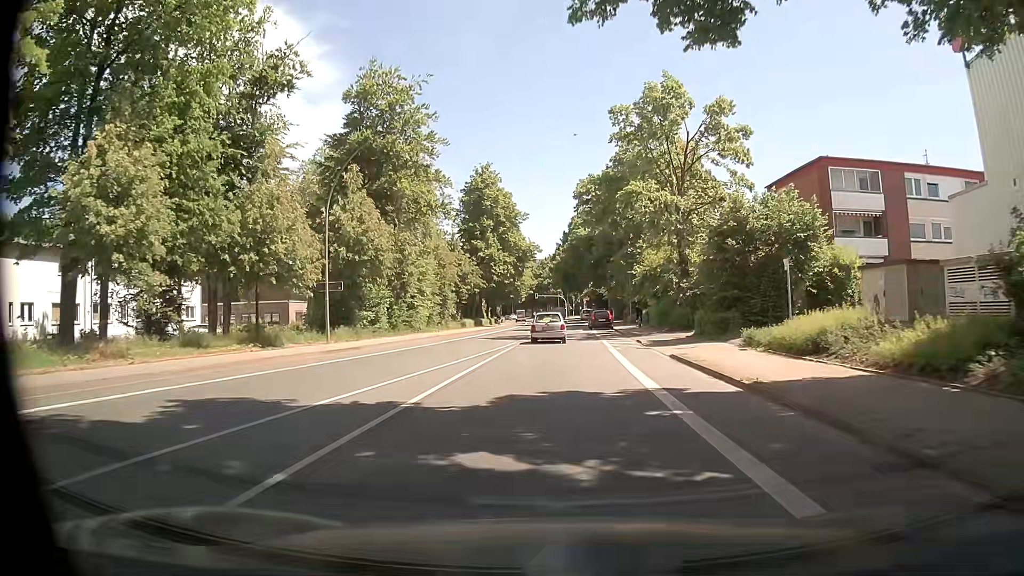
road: primary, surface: asphalt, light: Day
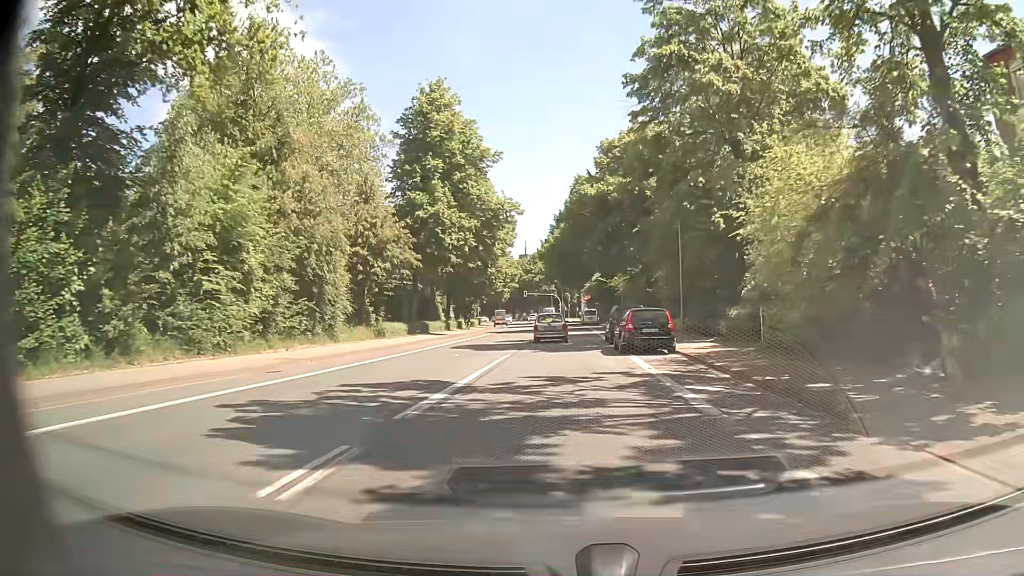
(+0.1, +30.0) m; +1°
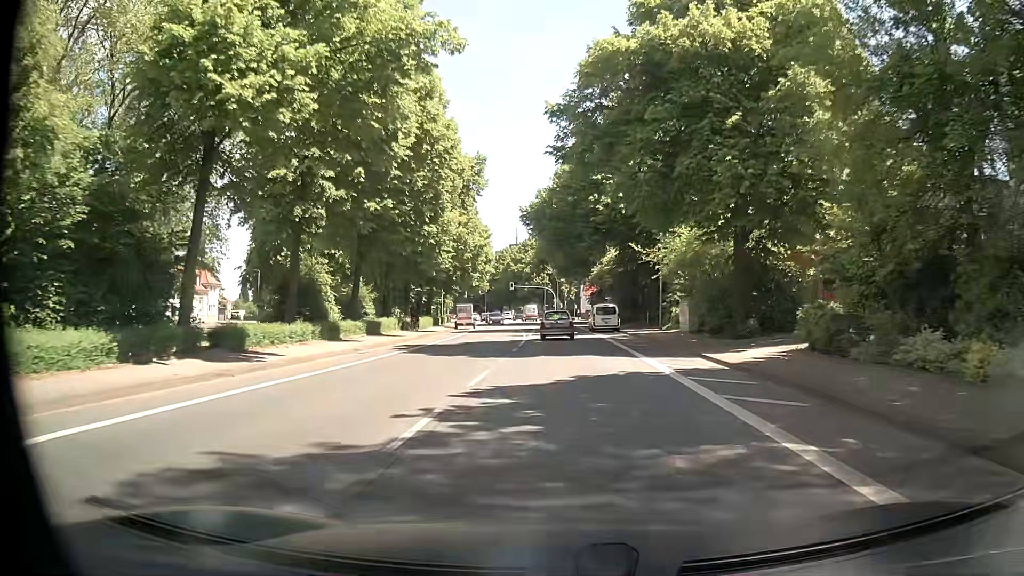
(-0.1, +30.2) m; 0°
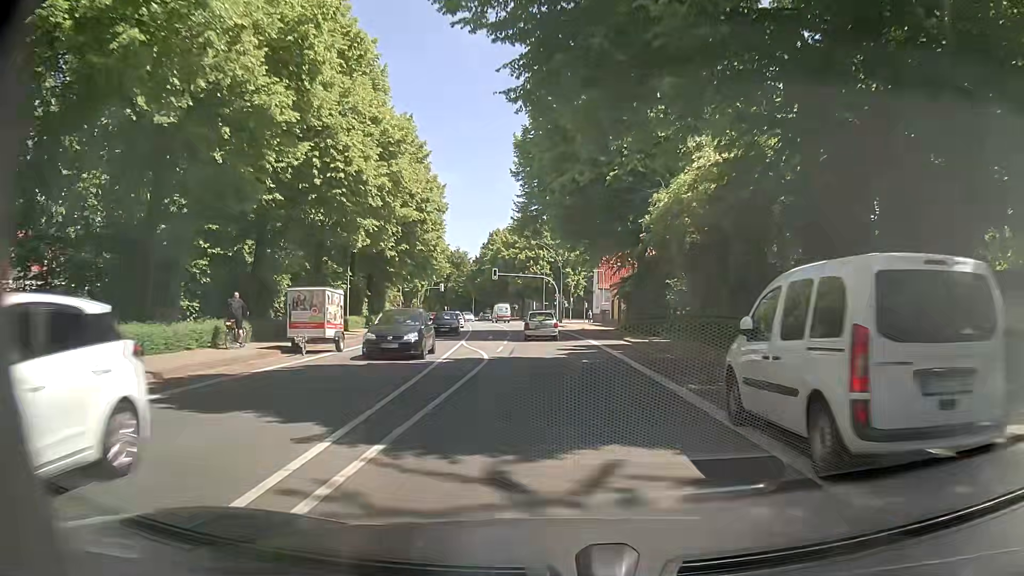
(+0.4, +38.0) m; +1°
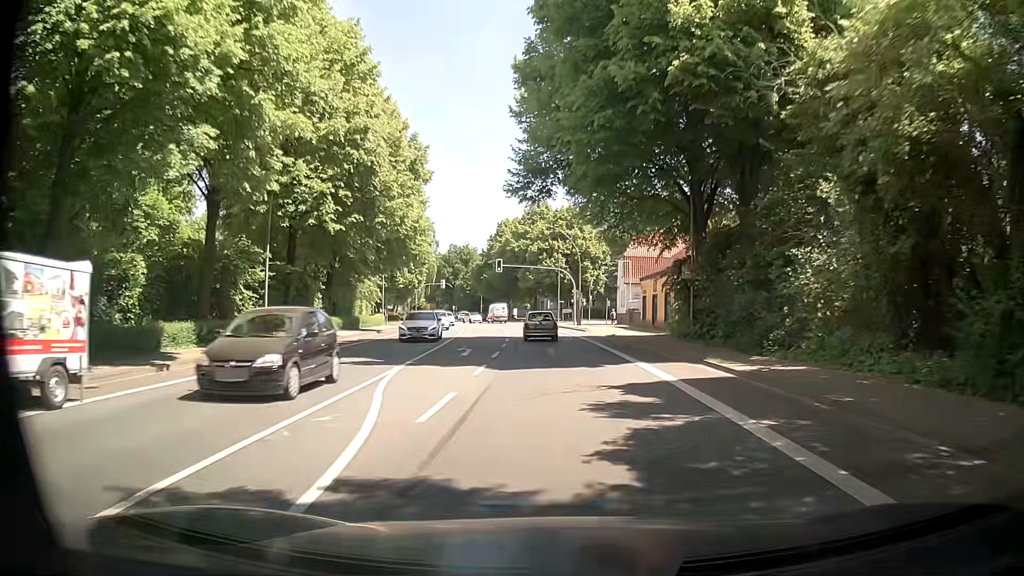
(-0.4, +15.2) m; -2°
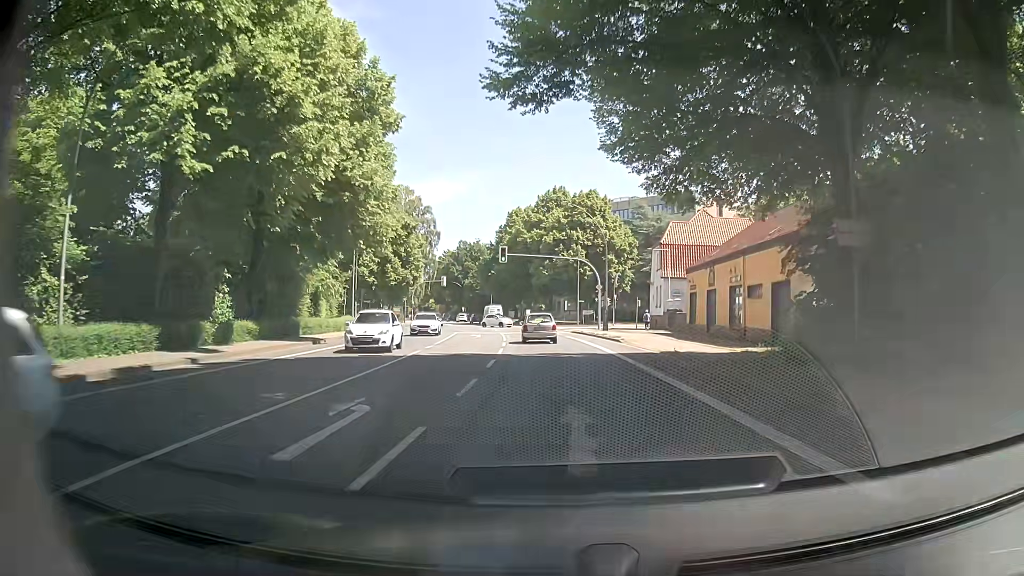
(-0.1, +15.2) m; -1°
